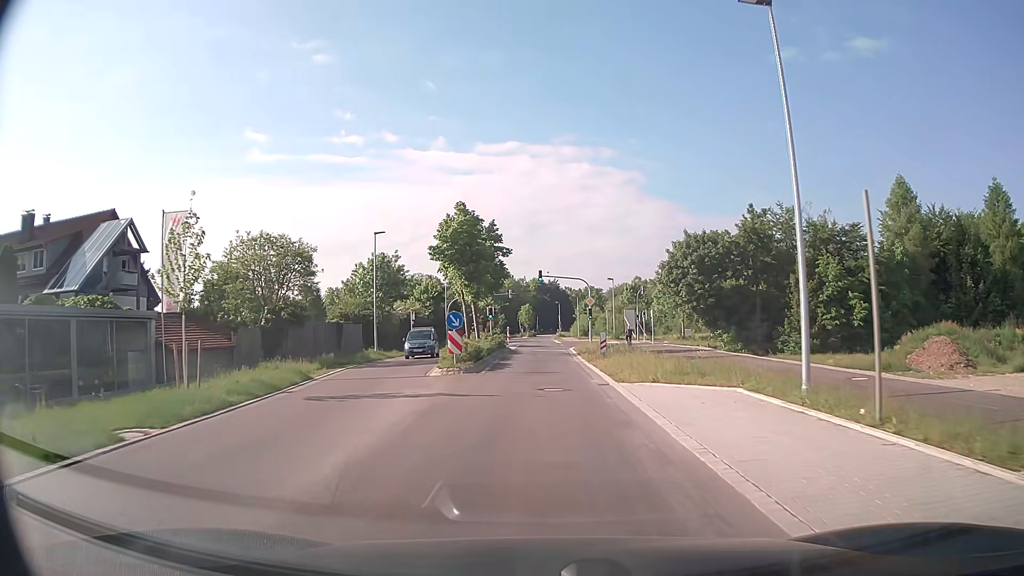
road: secondary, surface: asphalt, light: Day
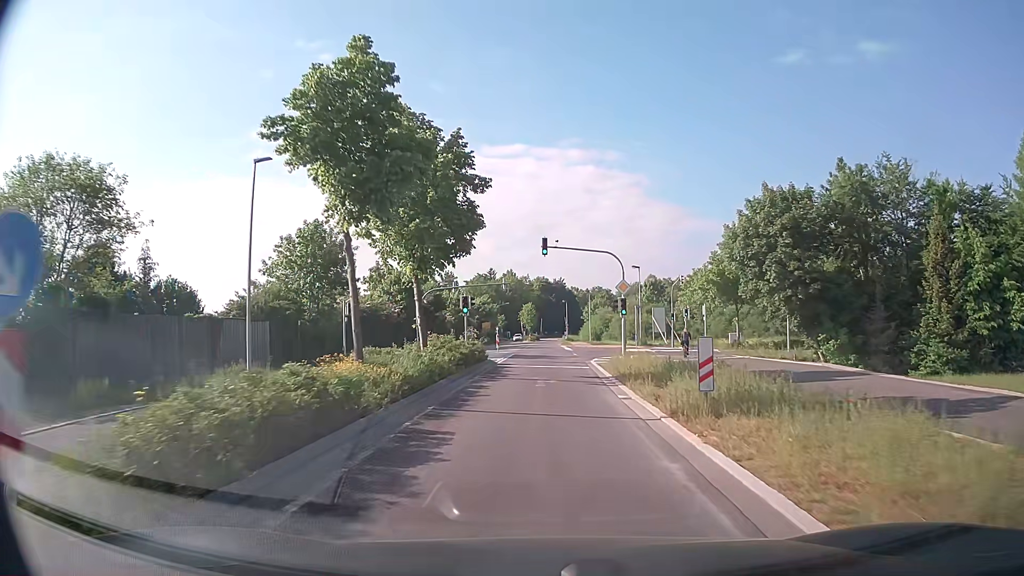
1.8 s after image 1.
(-0.1, +19.8) m; 0°
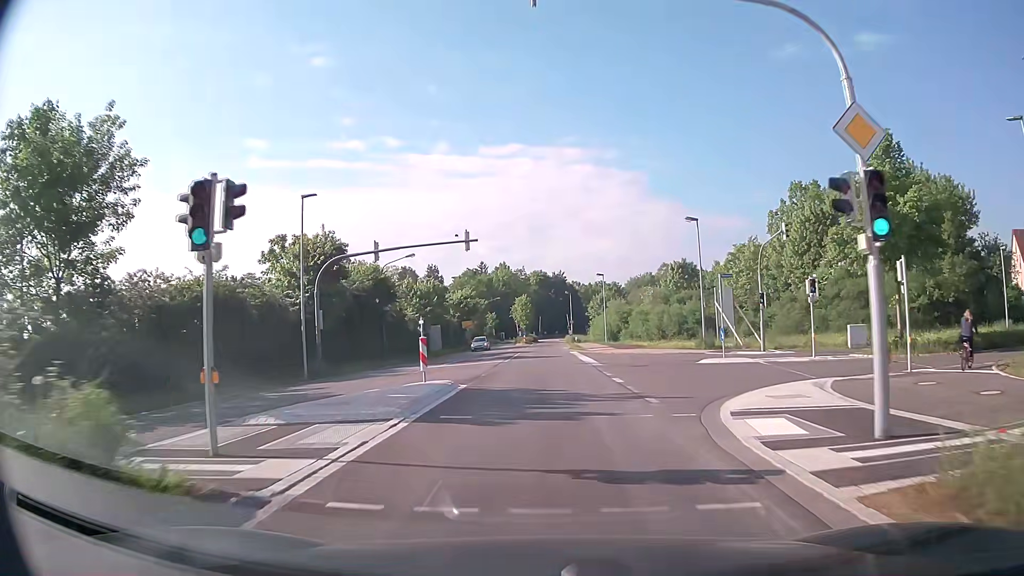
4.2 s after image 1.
(0.0, +26.5) m; 0°
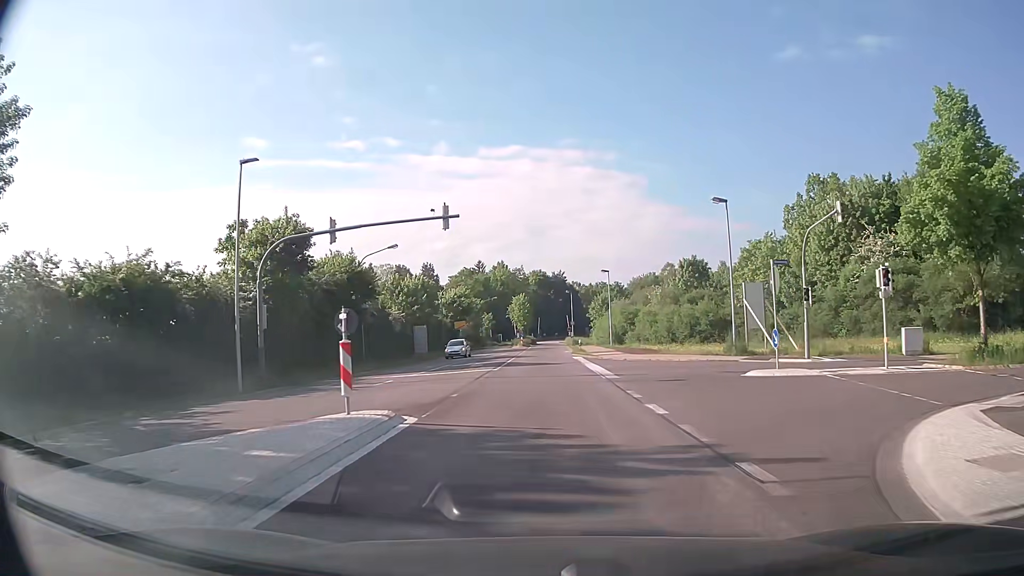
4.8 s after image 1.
(0.0, +6.6) m; 0°
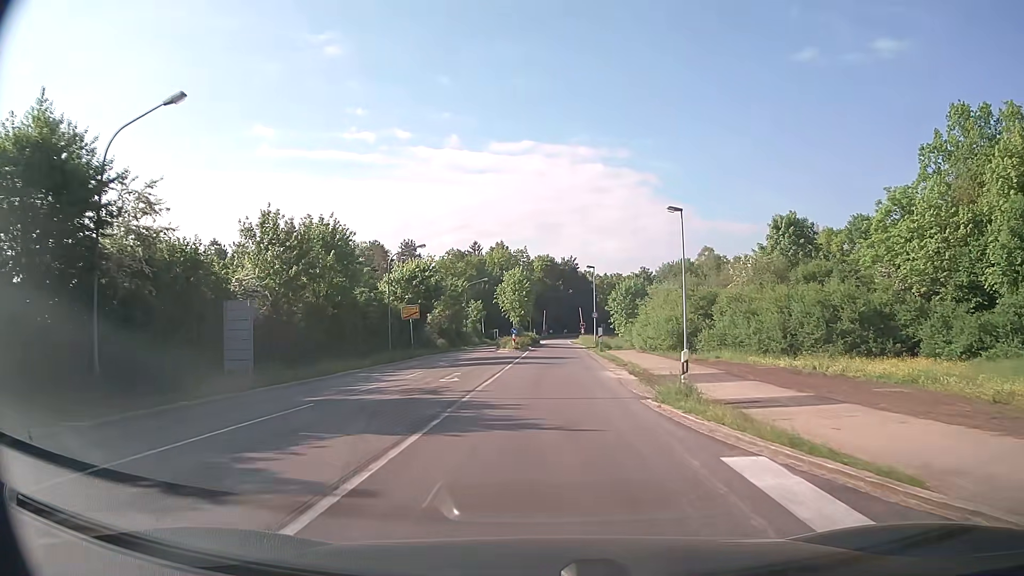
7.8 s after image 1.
(-0.1, +33.3) m; -1°
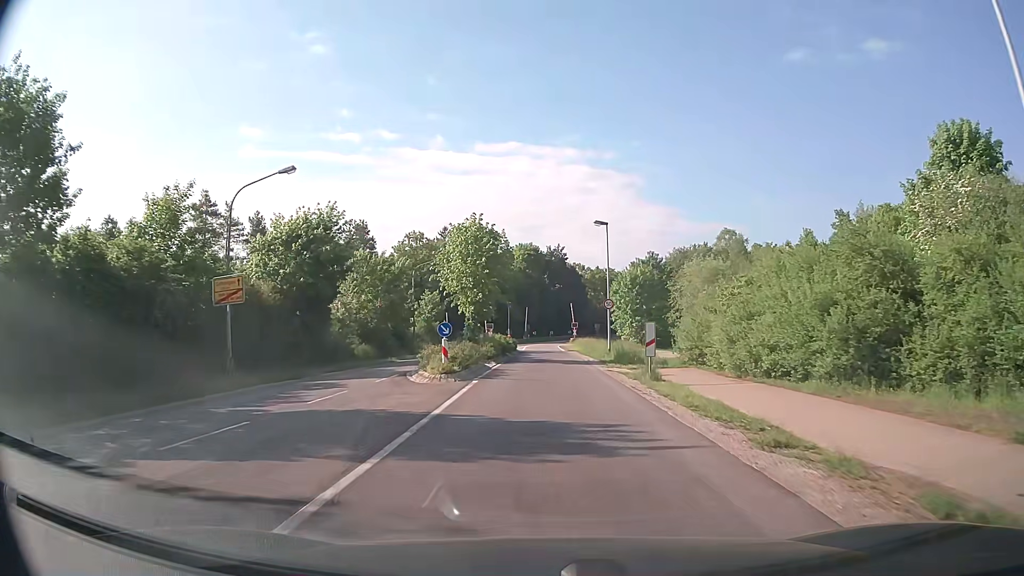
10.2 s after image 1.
(+0.4, +27.0) m; +2°
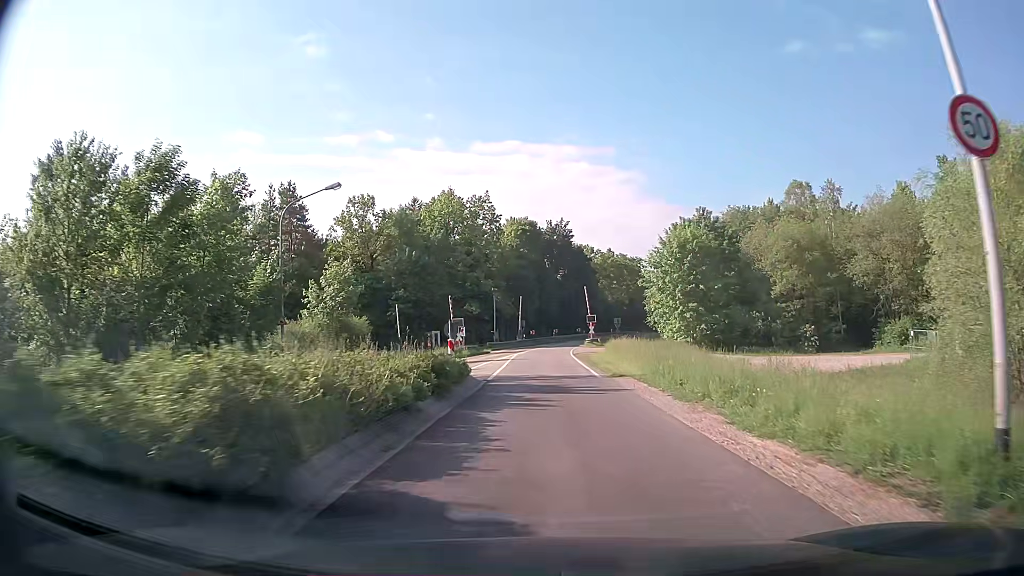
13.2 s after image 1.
(0.0, +33.3) m; 0°
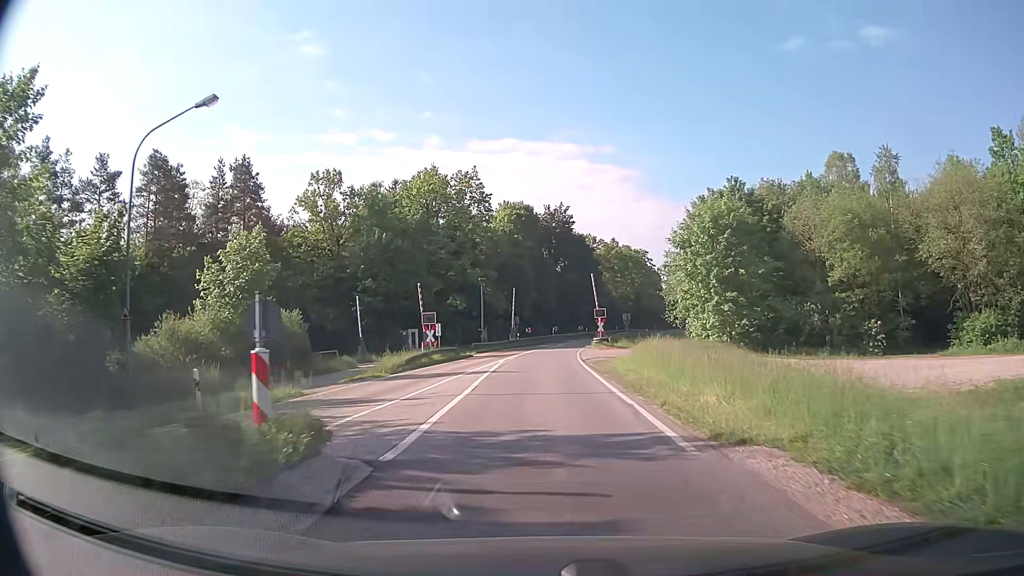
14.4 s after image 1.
(0.0, +12.9) m; 0°
(0, +10) (0, +20) (0, +30) (0, +40) (0, +50) (+1, +60) (+3, +70) (+5, +80) (+8, +89) (+11, +99) m
